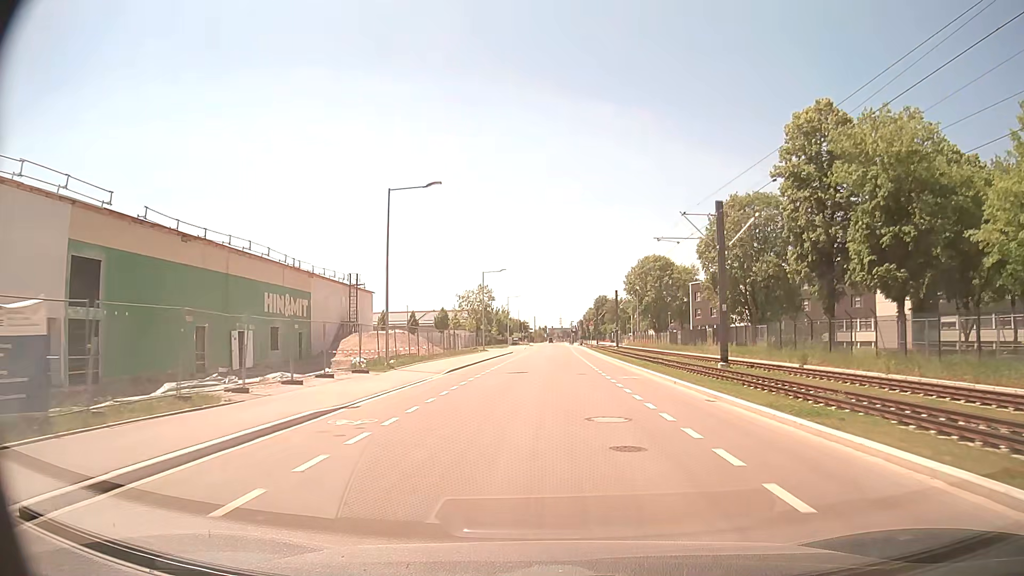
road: residential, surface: asphalt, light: Day
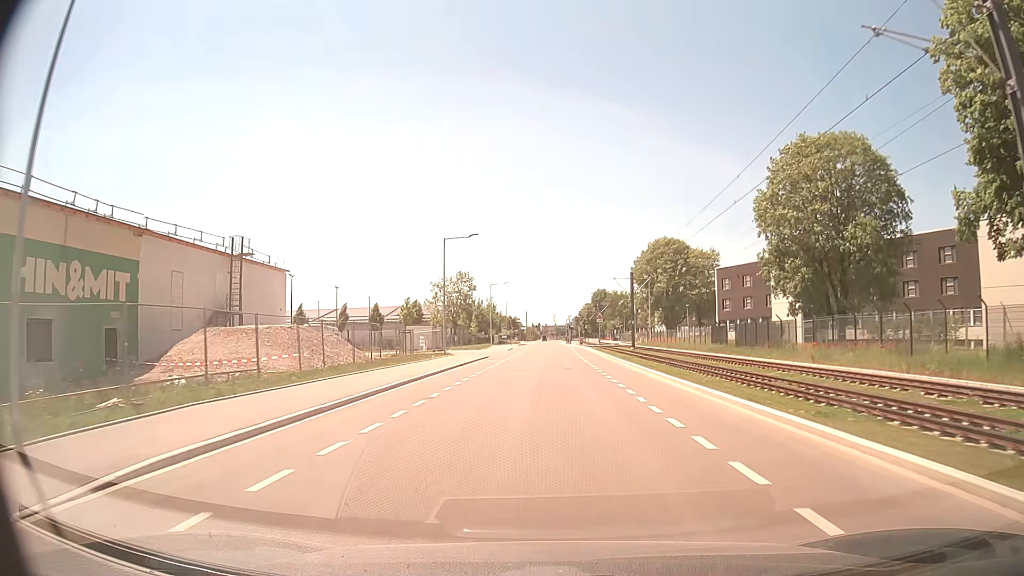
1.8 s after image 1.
(+0.1, +23.1) m; 0°
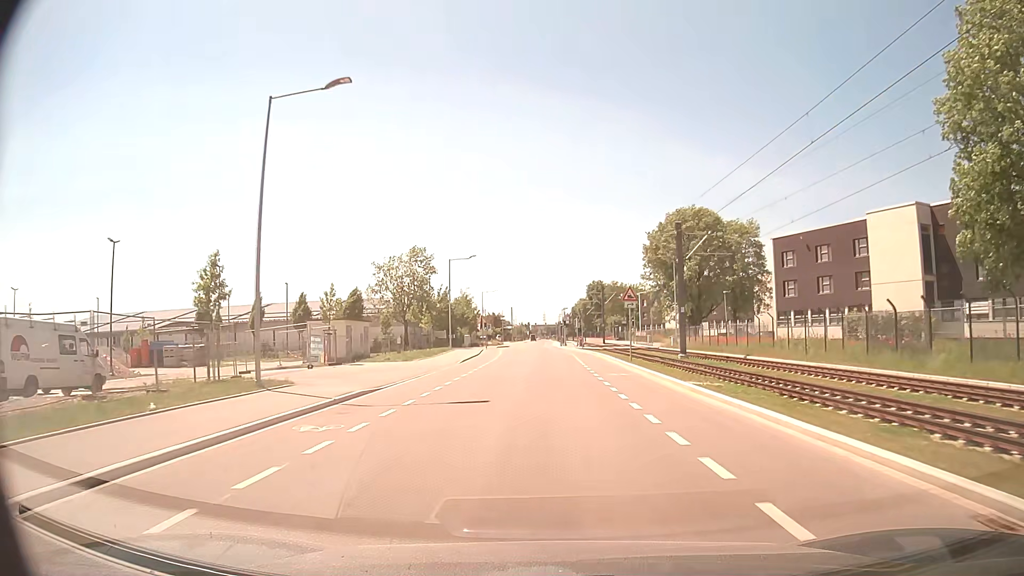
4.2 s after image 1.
(+0.3, +29.9) m; +1°
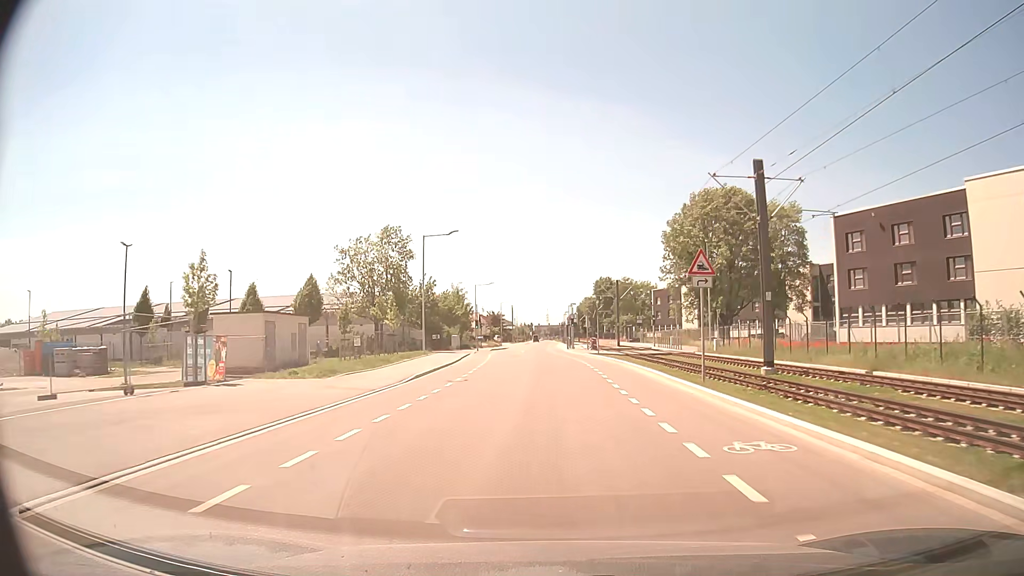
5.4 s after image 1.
(-0.1, +15.0) m; -1°
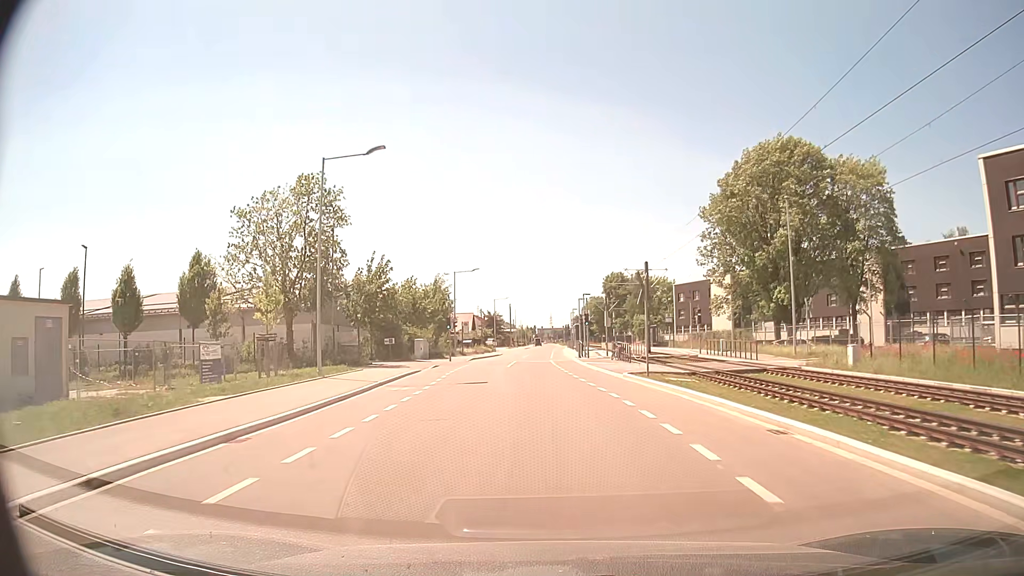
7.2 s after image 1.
(+0.2, +22.1) m; 0°
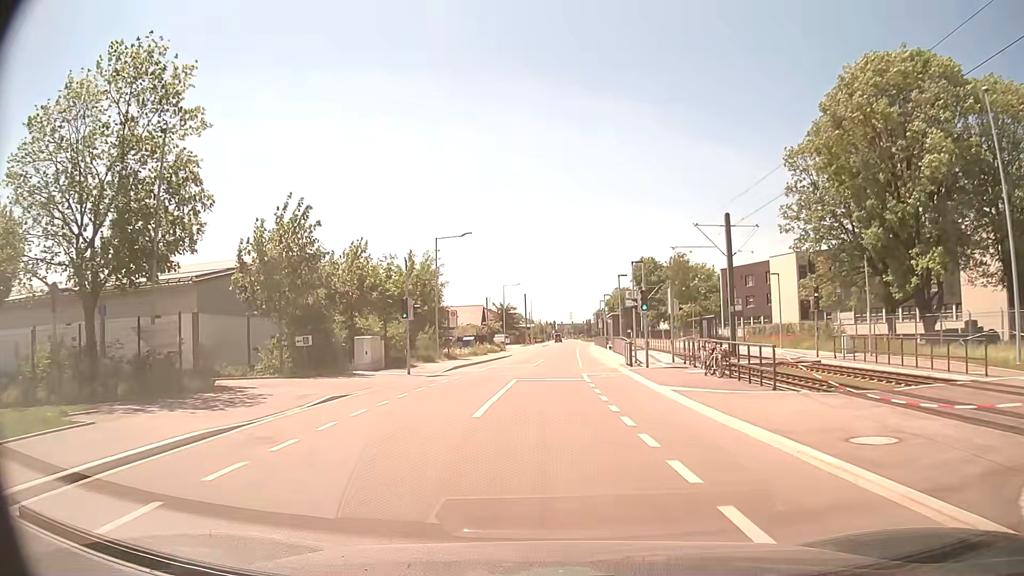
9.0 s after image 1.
(-0.3, +21.2) m; -2°
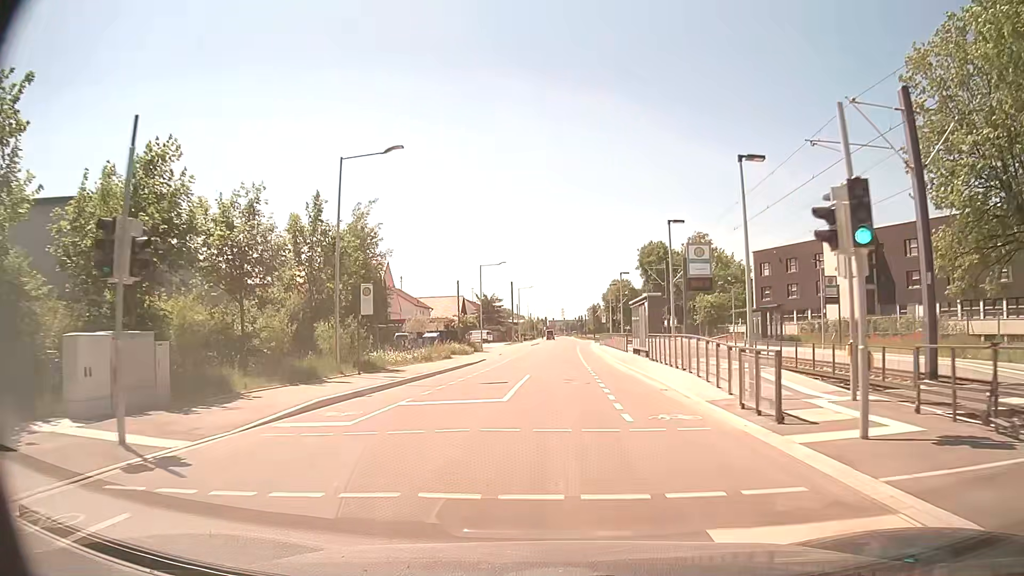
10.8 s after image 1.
(0.0, +20.5) m; +1°
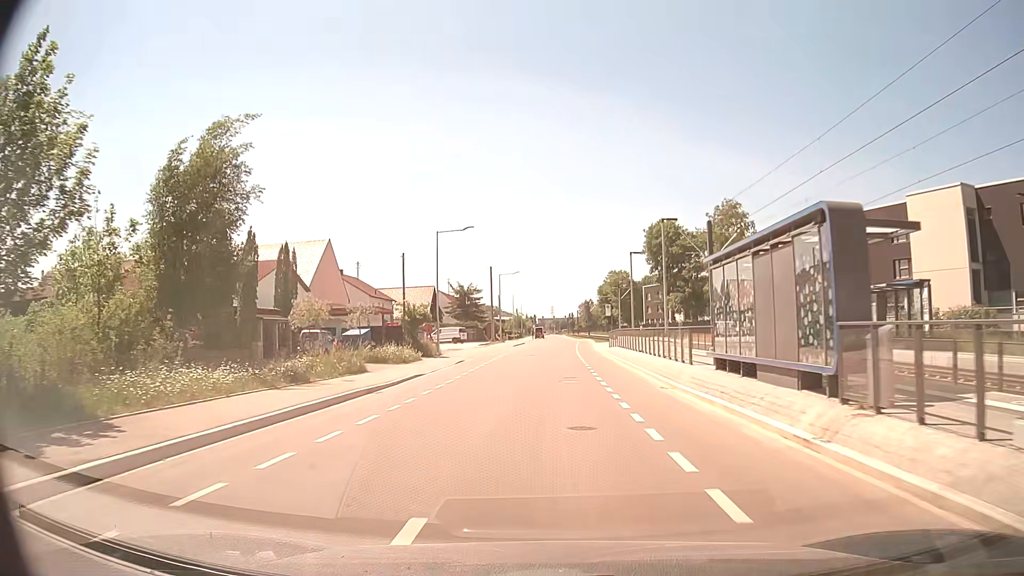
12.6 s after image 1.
(+0.1, +20.1) m; +1°
(0, +10) (0, +20) (0, +30) (0, +40) (0, +50) (+1, +60) (+1, +70) (+1, +80) (+2, +90) (+2, +100) m
